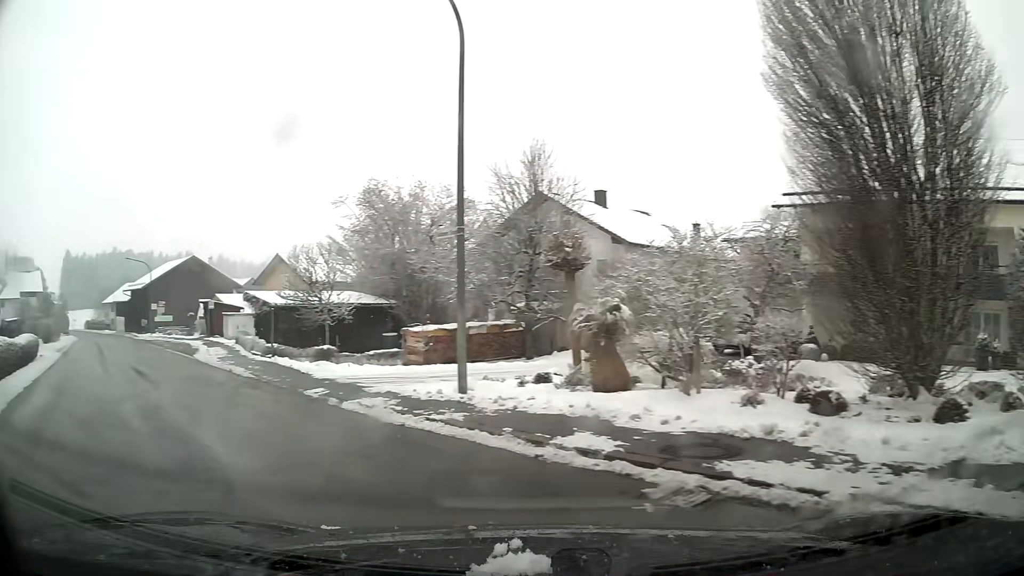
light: Day
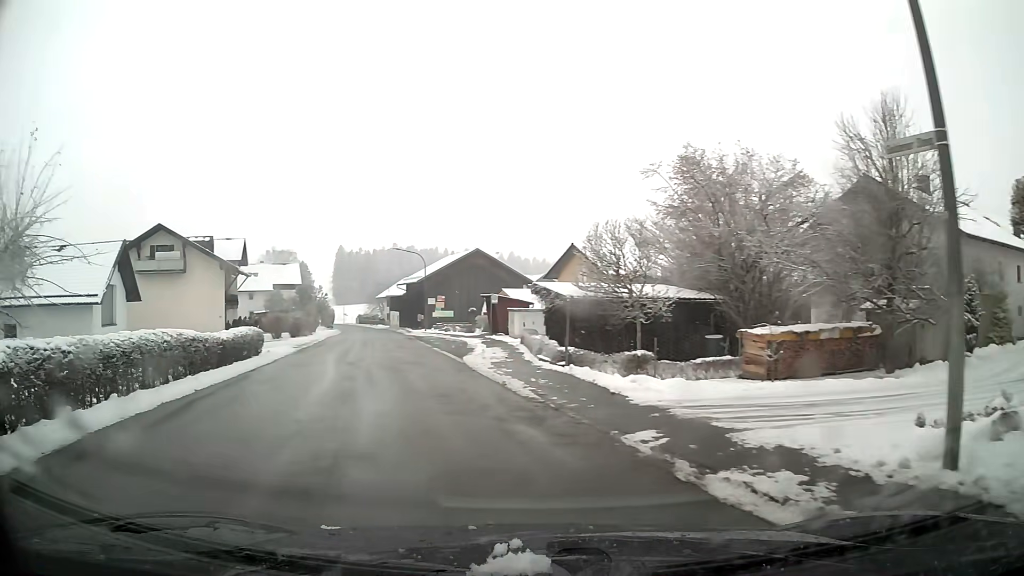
(-1.4, +5.8) m; -23°
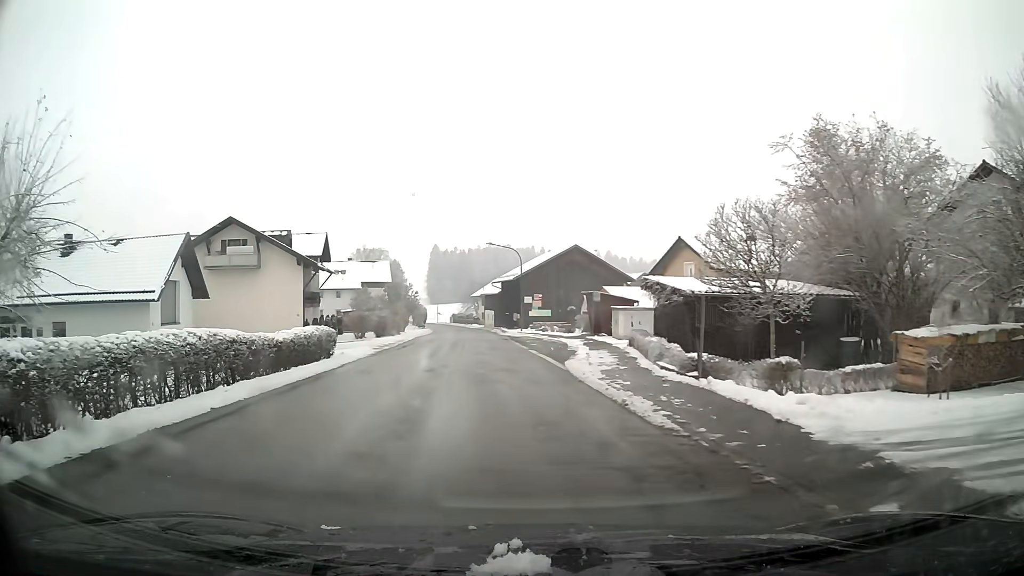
(-0.2, +3.6) m; -5°
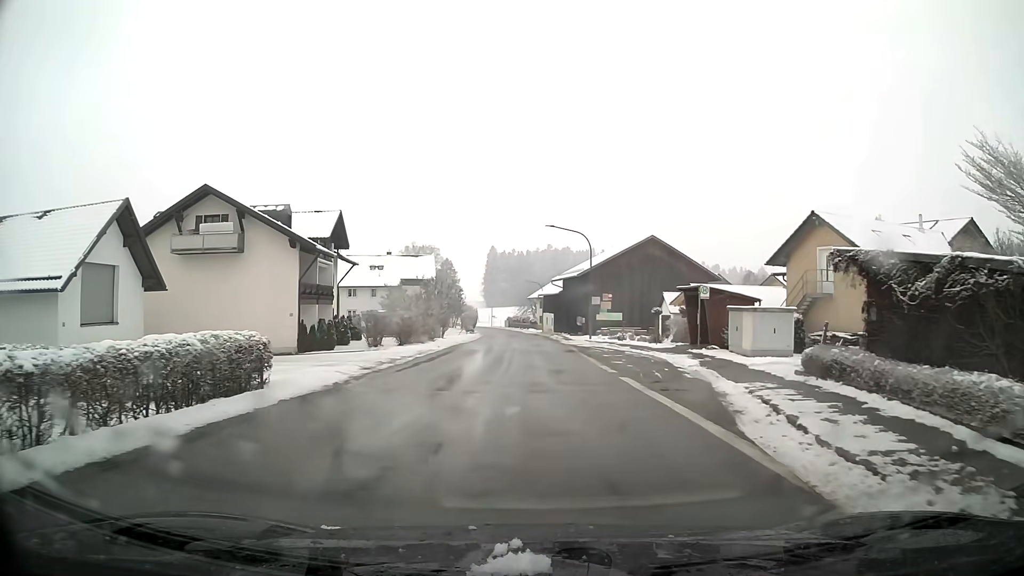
(-0.6, +12.9) m; -4°
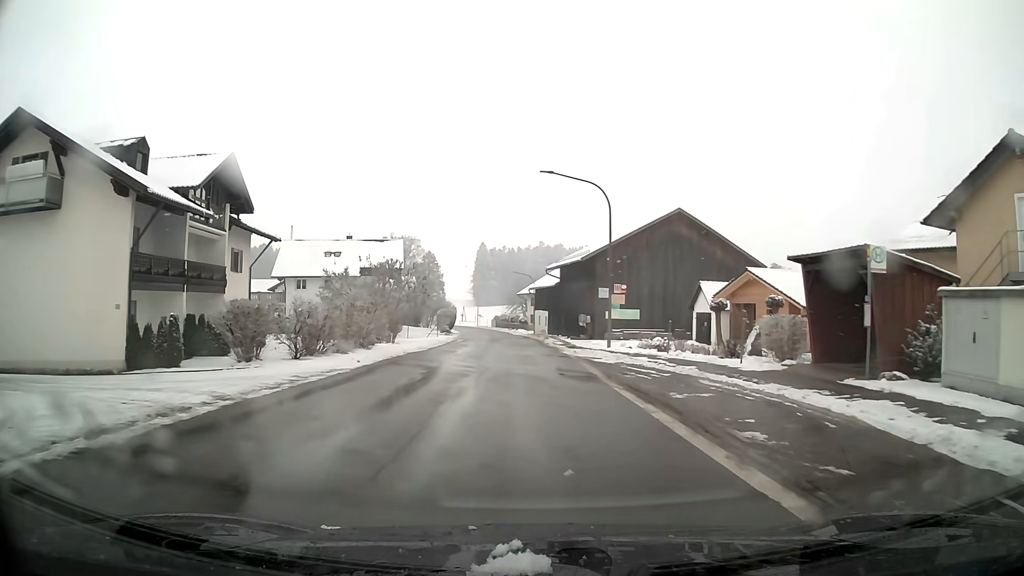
(+0.2, +16.0) m; +1°
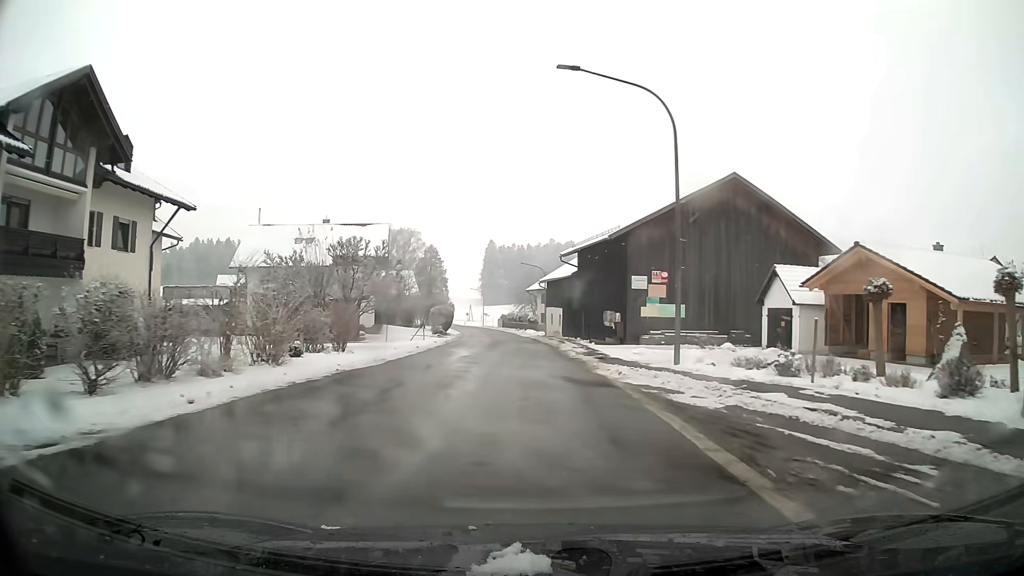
(-0.1, +12.0) m; -1°
(0, +10) (0, +20) (0, +30) (-1, +40) (-1, +50) (-2, +60) (-3, +70) (-4, +80) (-5, +90) (-7, +100) m
